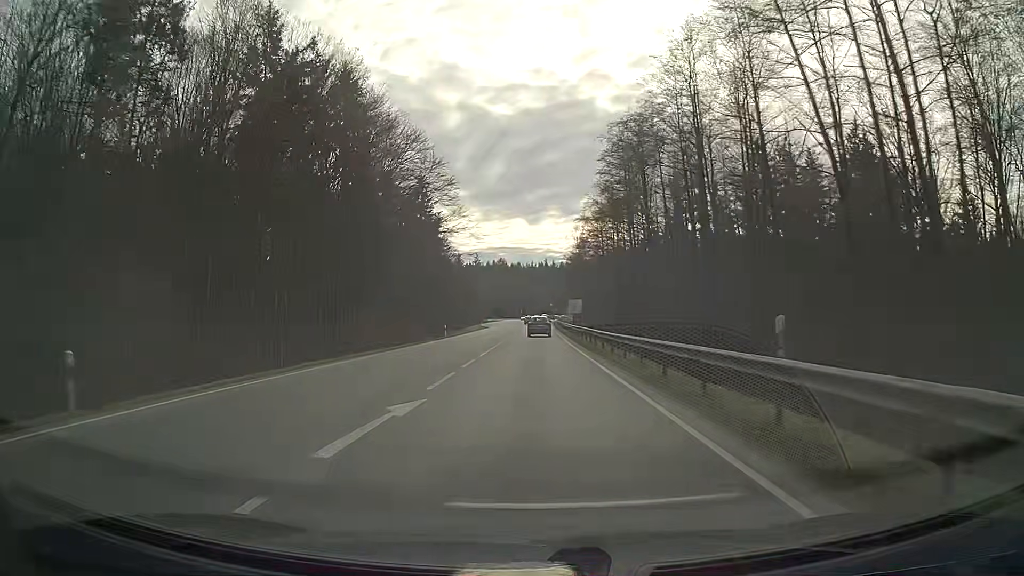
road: secondary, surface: asphalt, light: Day
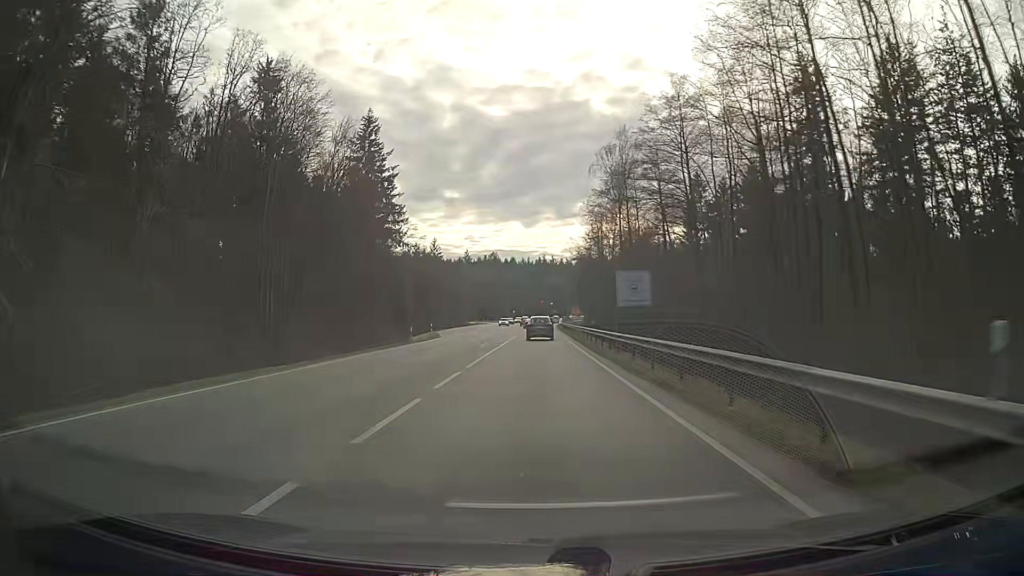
(+0.3, +53.6) m; 0°
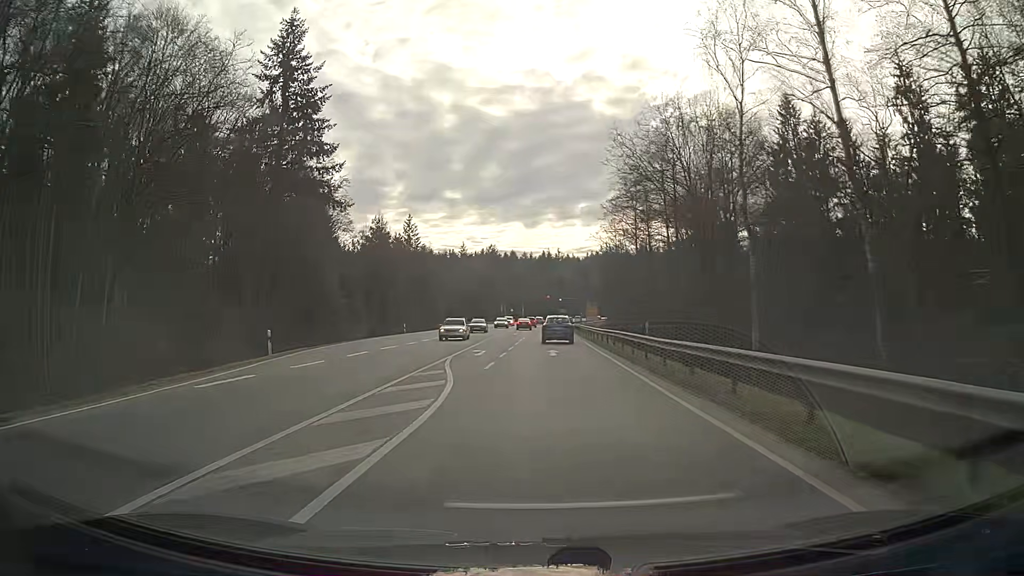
(0.0, +42.8) m; -1°
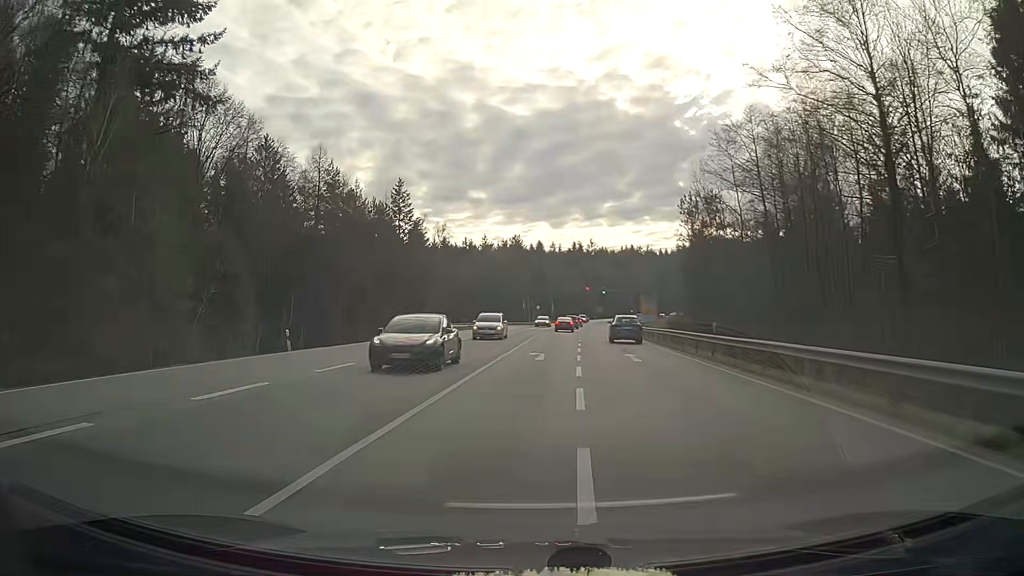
(-0.8, +38.2) m; -2°
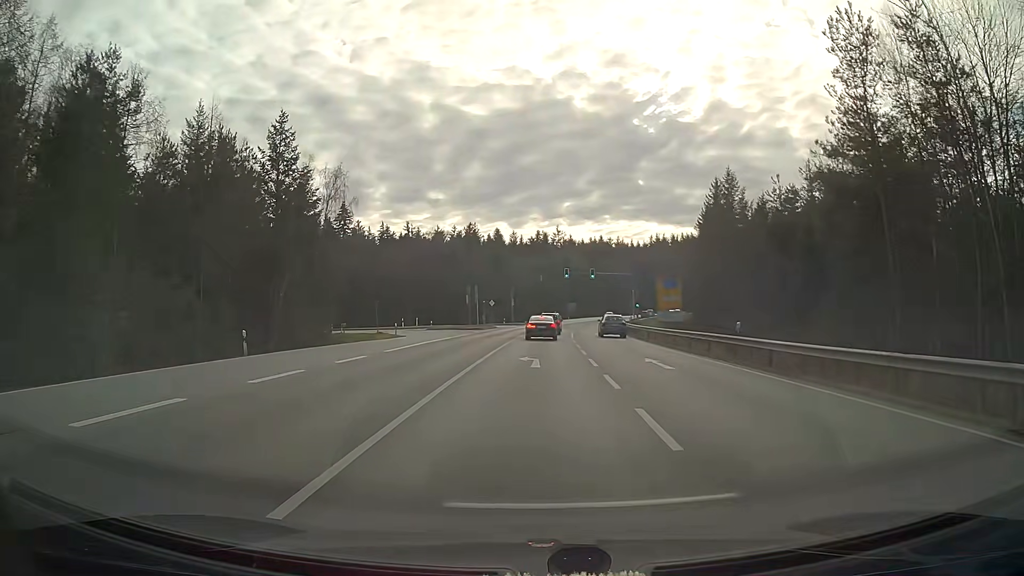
(+1.1, +38.6) m; +3°
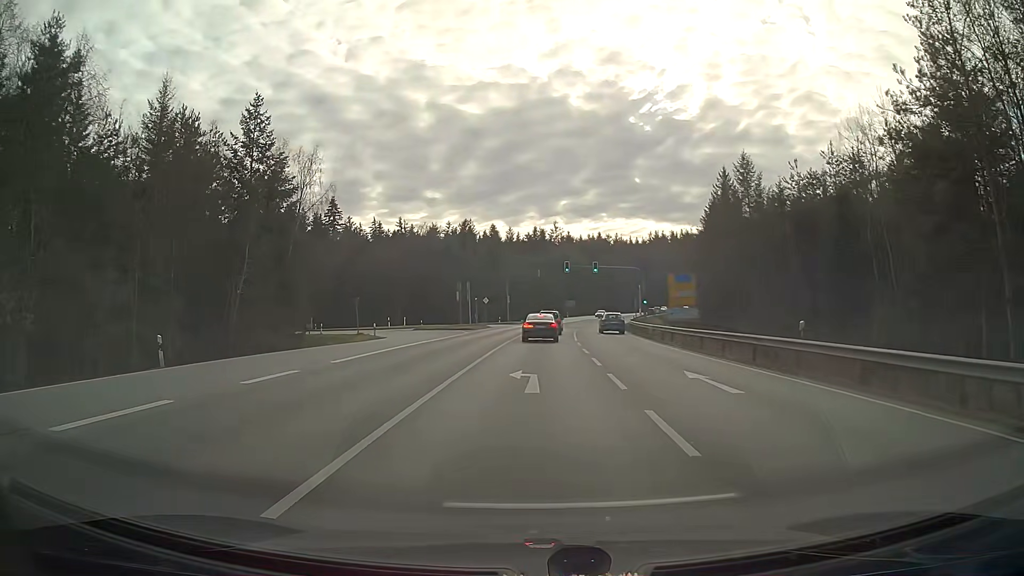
(0.0, +6.2) m; 0°
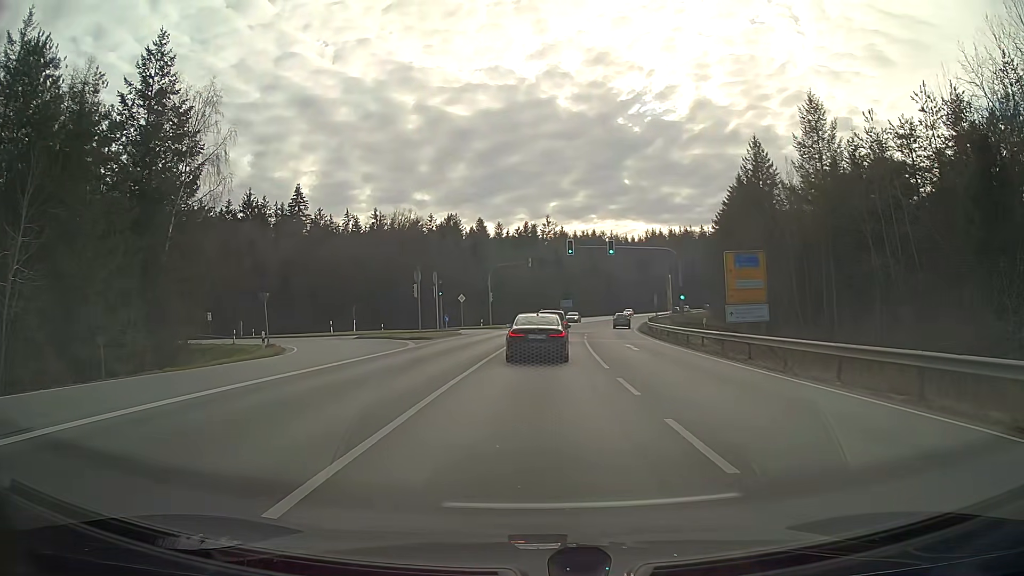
(+0.1, +18.2) m; +1°
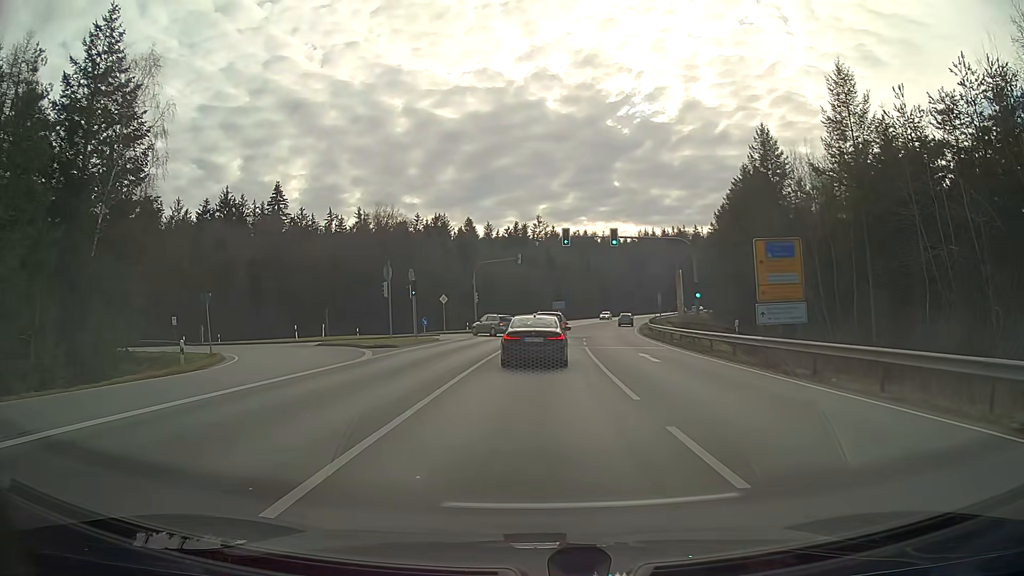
(0.0, +6.5) m; +1°
(0, +10) (0, +20) (+1, +30) (+1, +40) (-4, +49) (-13, +53) (-23, +55) (-33, +58) (-42, +60) (-52, +64) m
